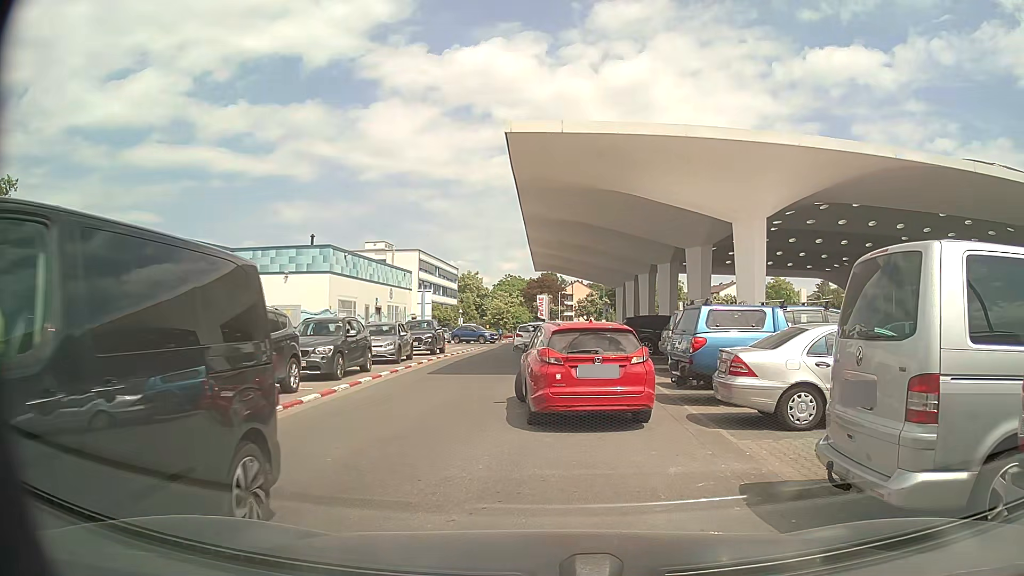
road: service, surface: paving_stones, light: Day
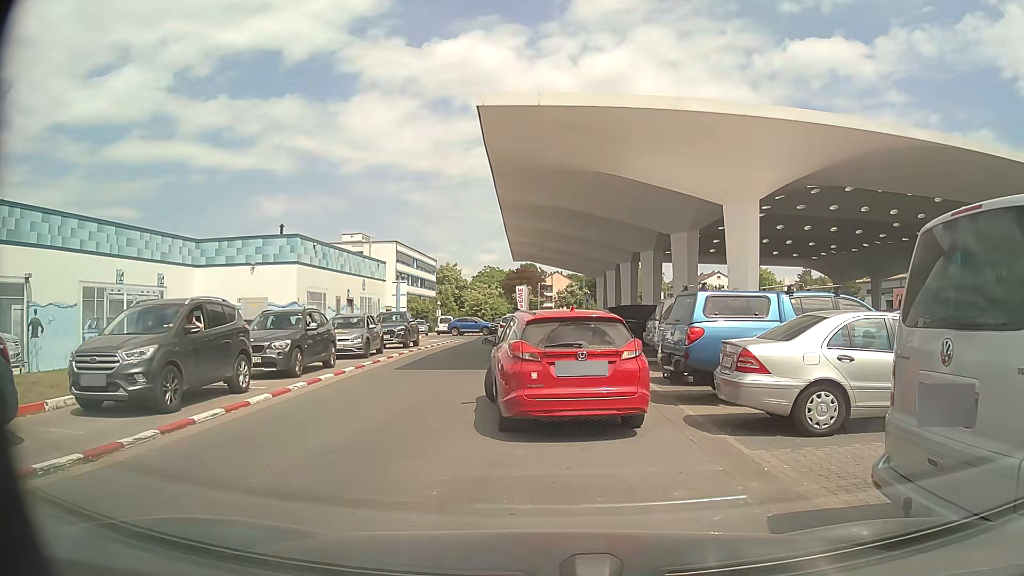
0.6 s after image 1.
(+0.1, +1.4) m; +1°
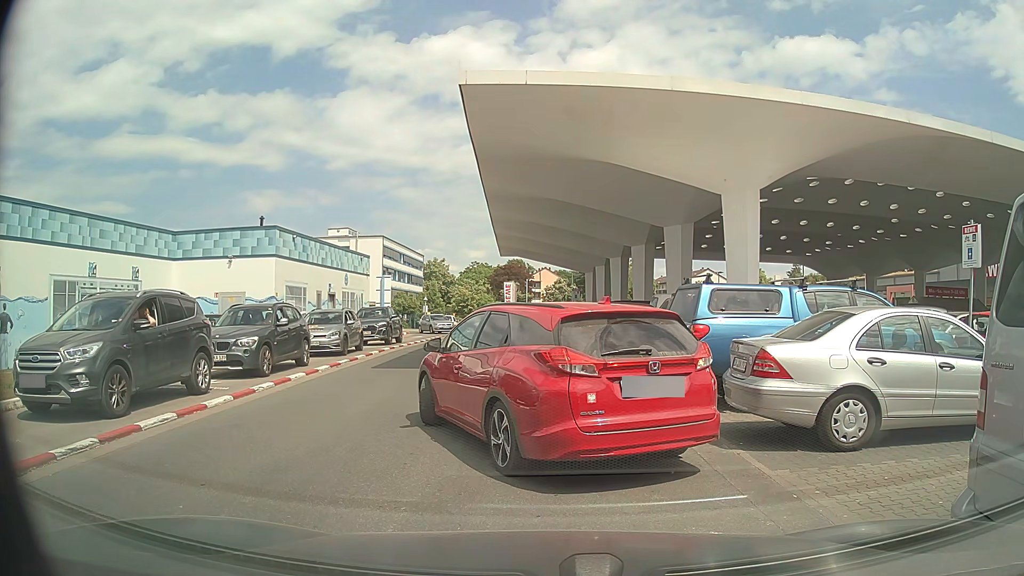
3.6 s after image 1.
(0.0, +1.1) m; +2°
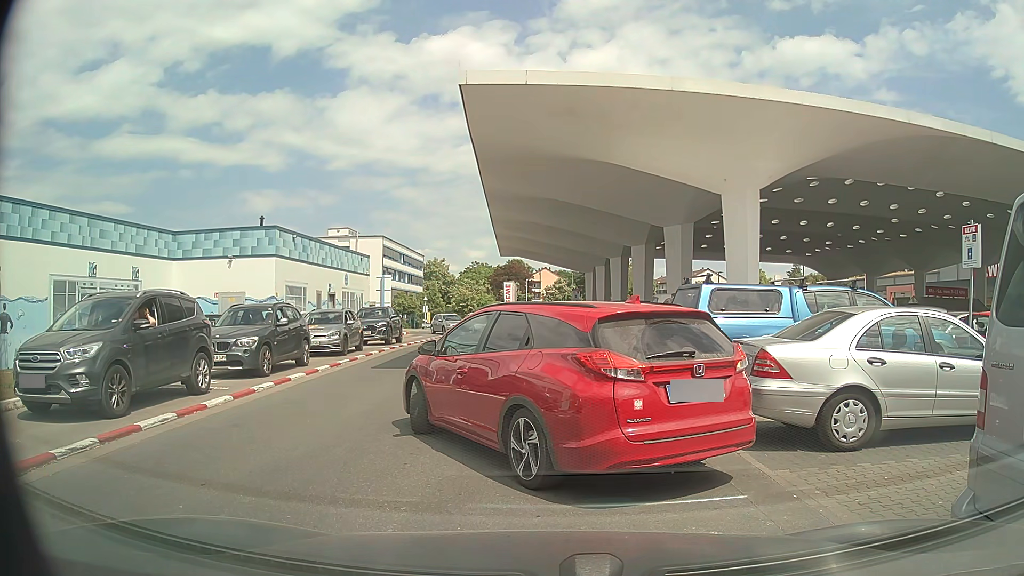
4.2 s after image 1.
(0.0, 0.0) m; 0°
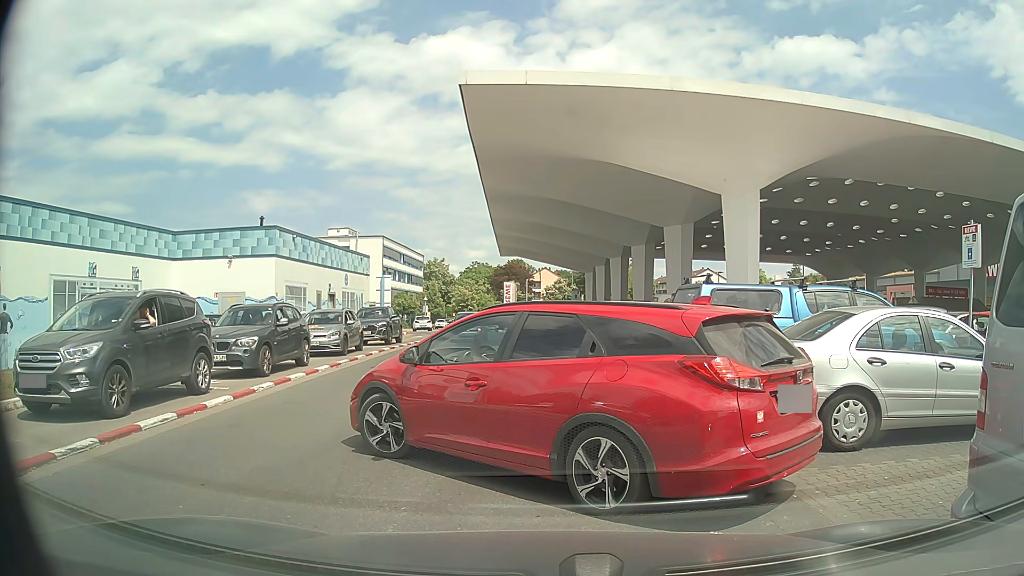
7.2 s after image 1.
(0.0, 0.0) m; 0°
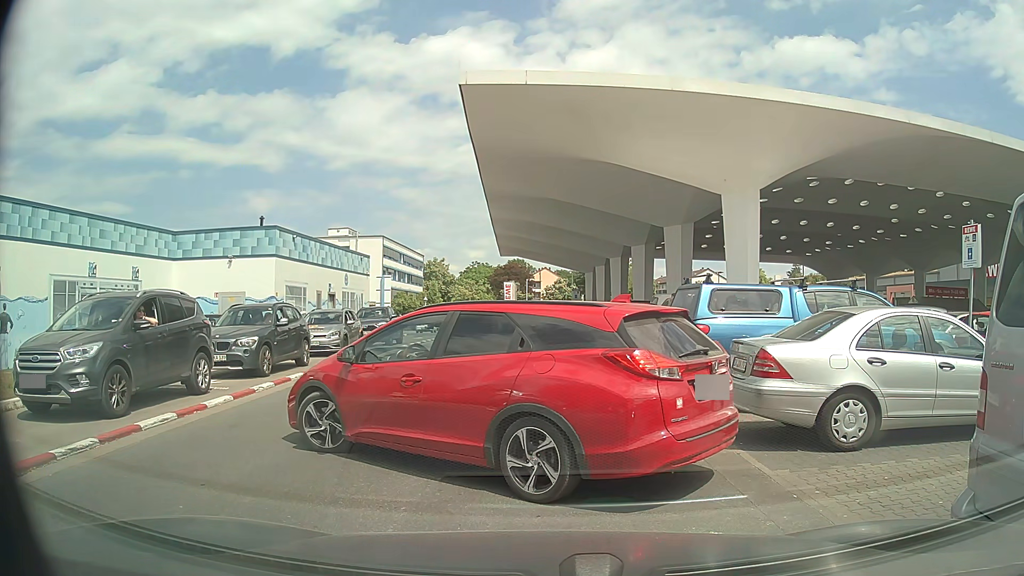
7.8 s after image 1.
(0.0, 0.0) m; 0°
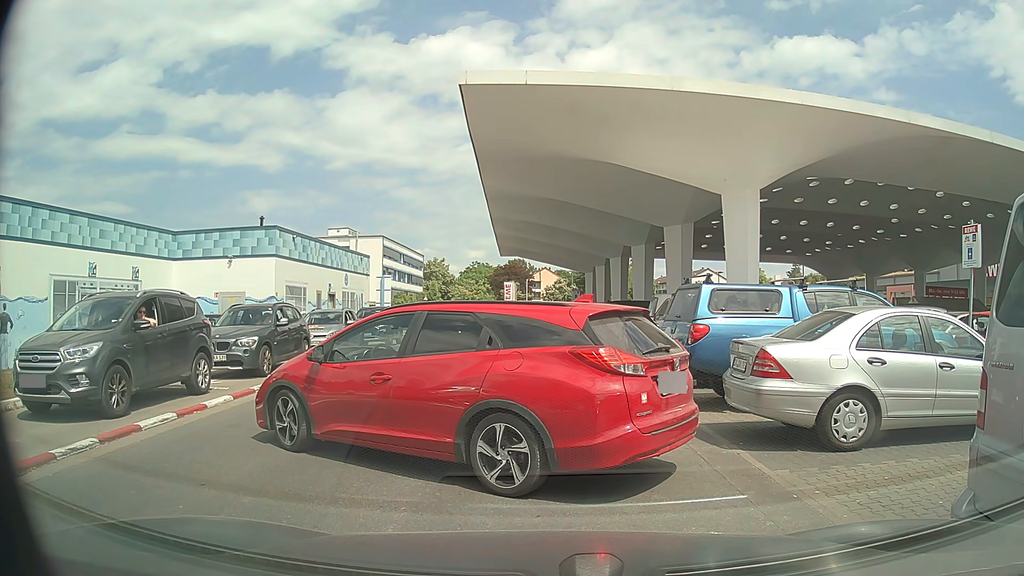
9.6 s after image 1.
(0.0, 0.0) m; 0°
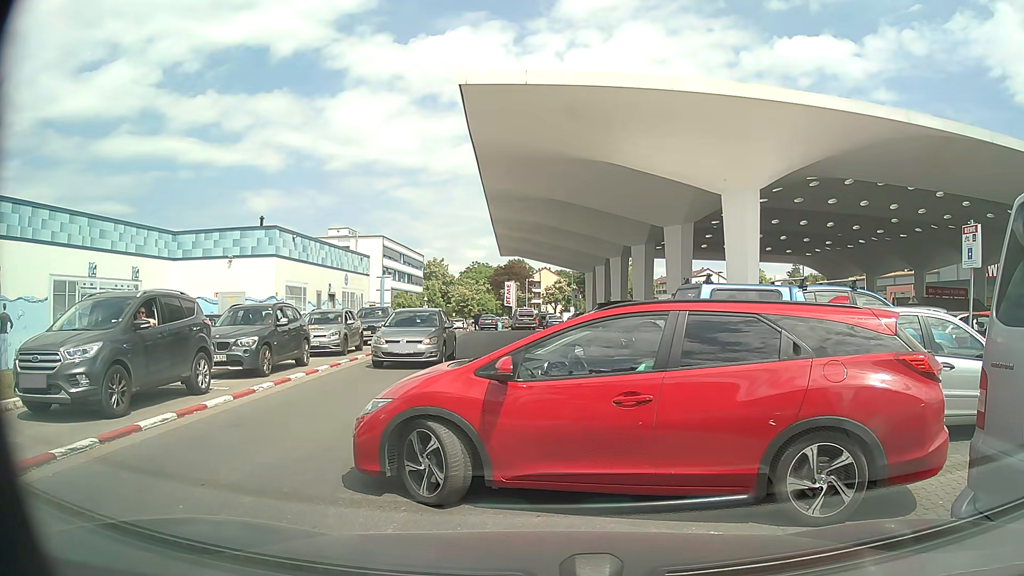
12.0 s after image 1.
(0.0, 0.0) m; 0°
